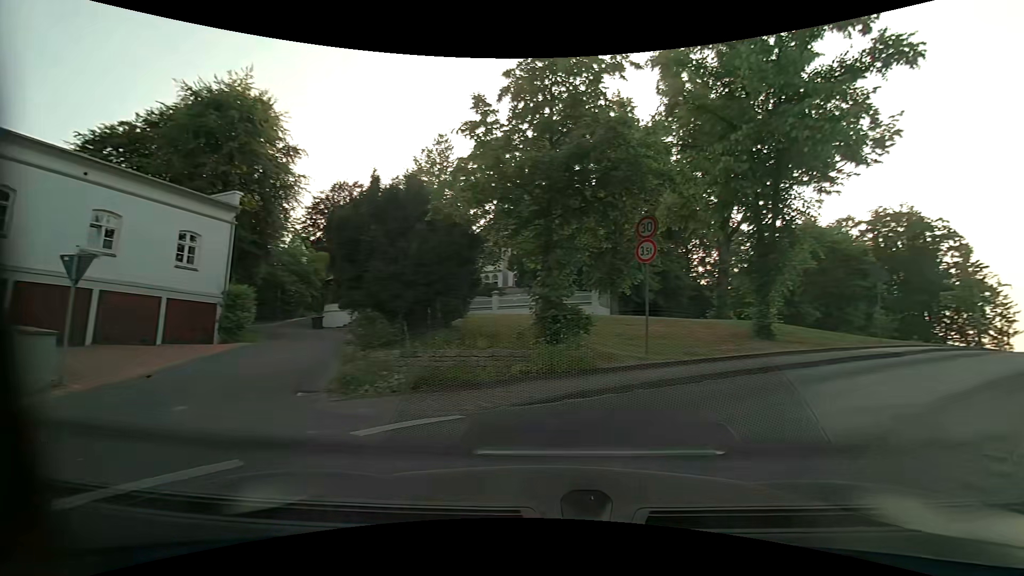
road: residential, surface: asphalt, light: Day
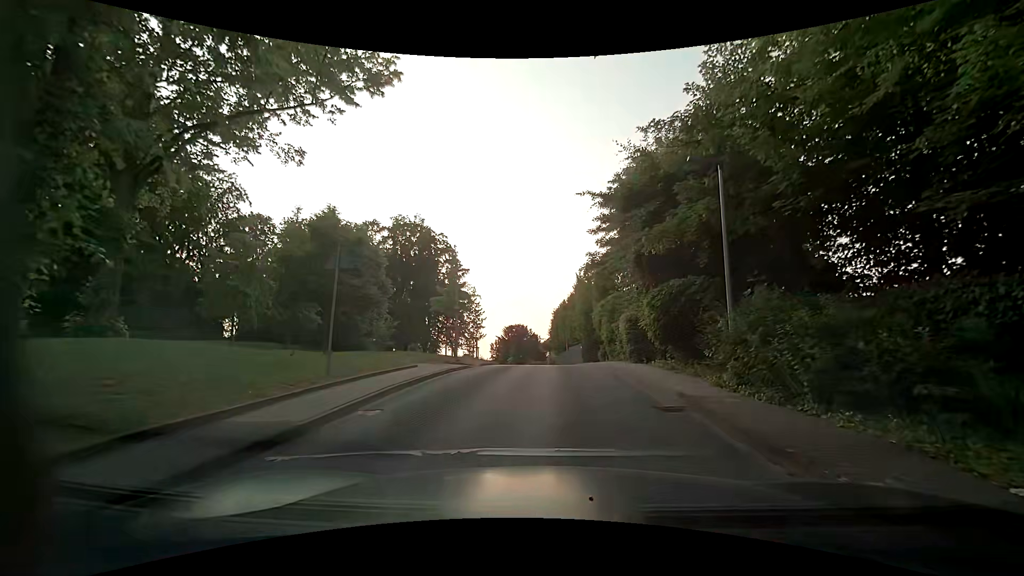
(+7.3, +10.4) m; +51°
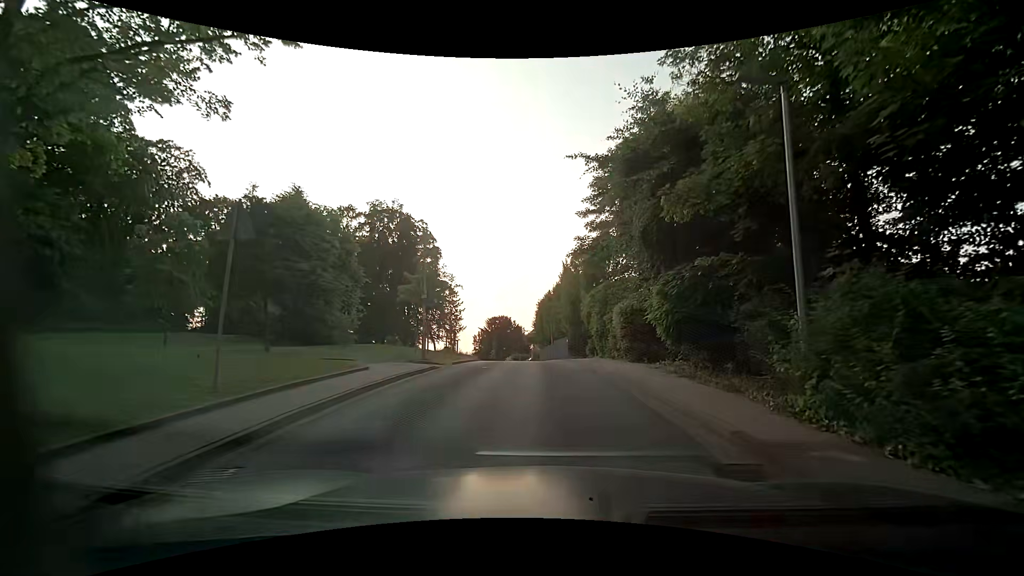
(+0.1, +3.5) m; +2°
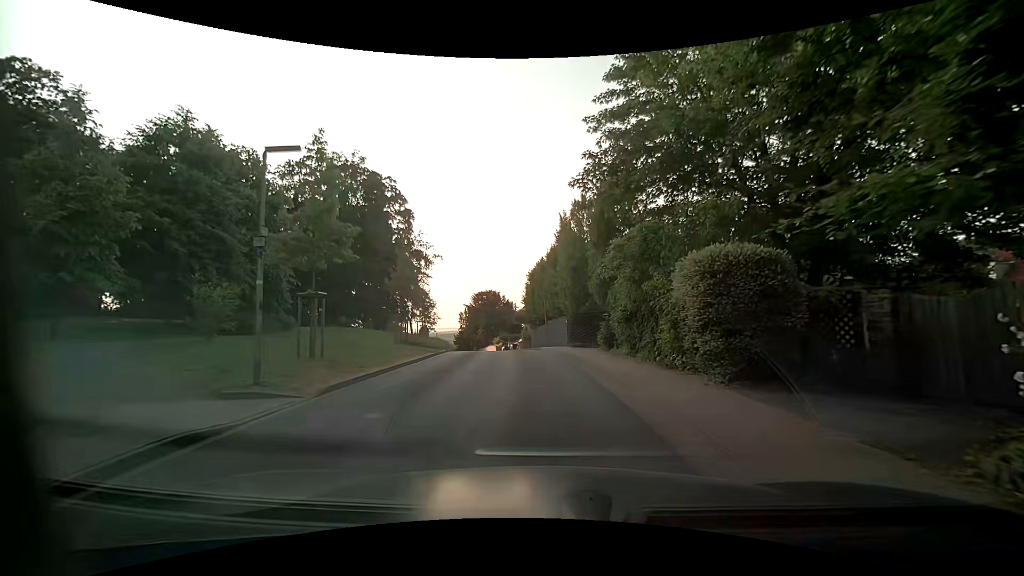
(+0.2, +11.5) m; +1°
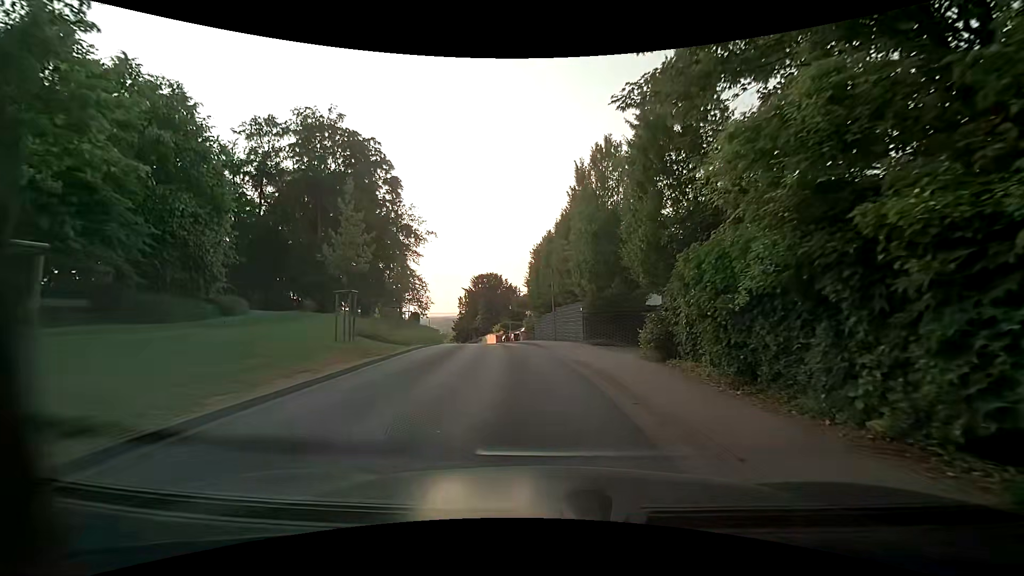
(0.0, +8.4) m; 0°
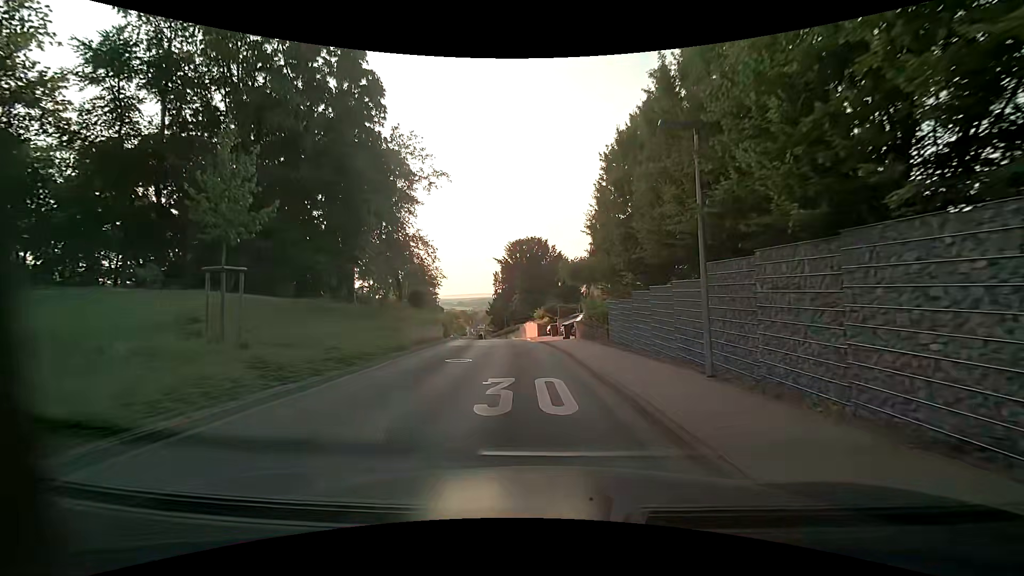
(-1.3, +21.3) m; -6°
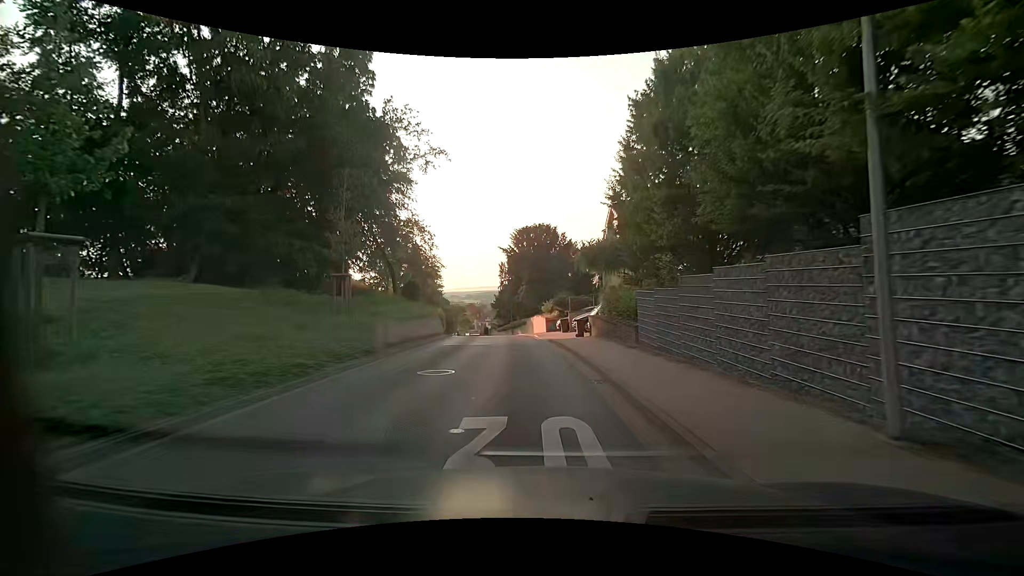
(-0.1, +4.3) m; -2°
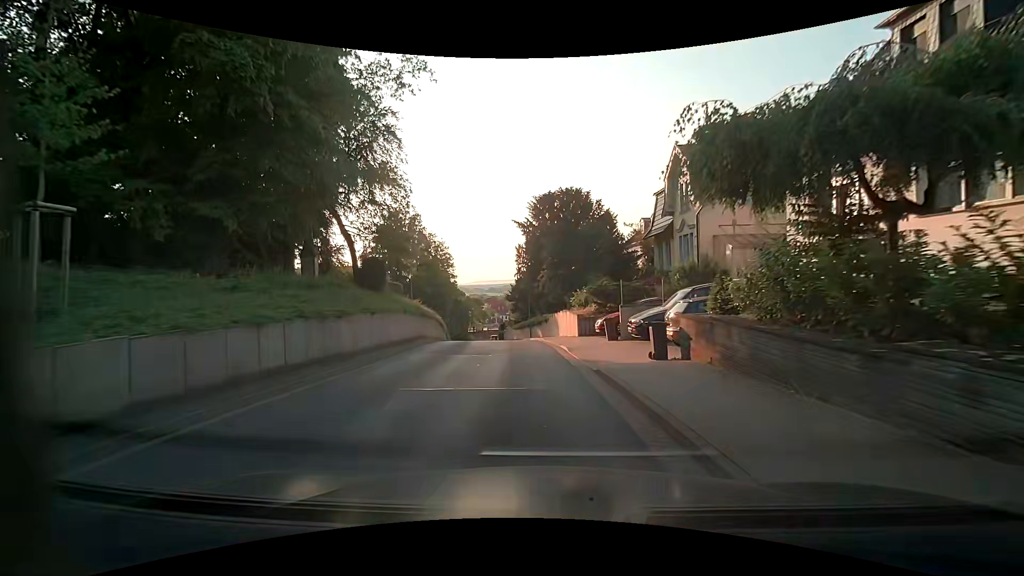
(-0.2, +13.3) m; -3°
(0, +10) (-1, +20) (-2, +30) (-3, +40) (-5, +50) (-6, +60) (-8, +69) (-10, +79) (-11, +89) (-12, +99) m
